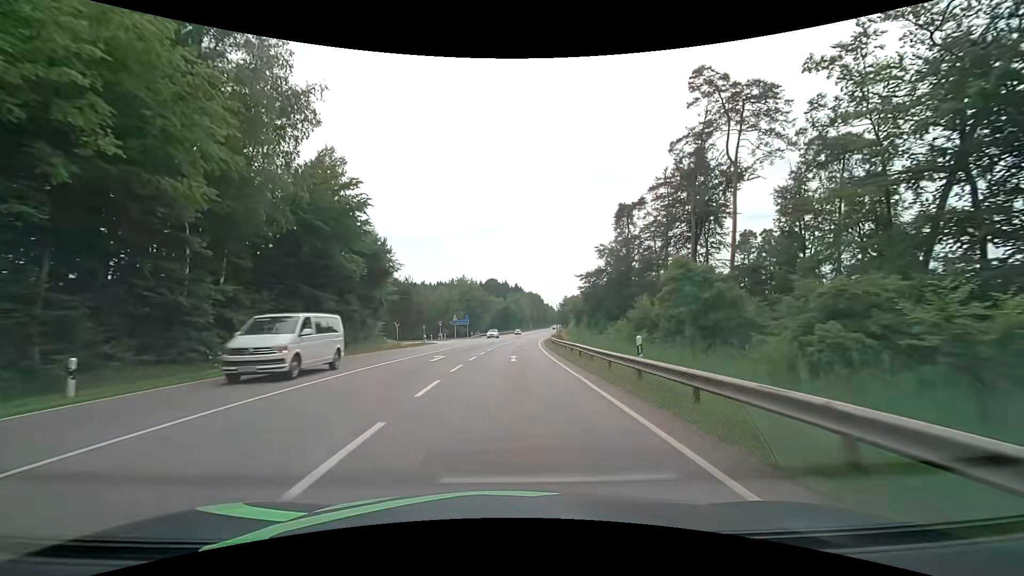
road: secondary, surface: asphalt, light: Day
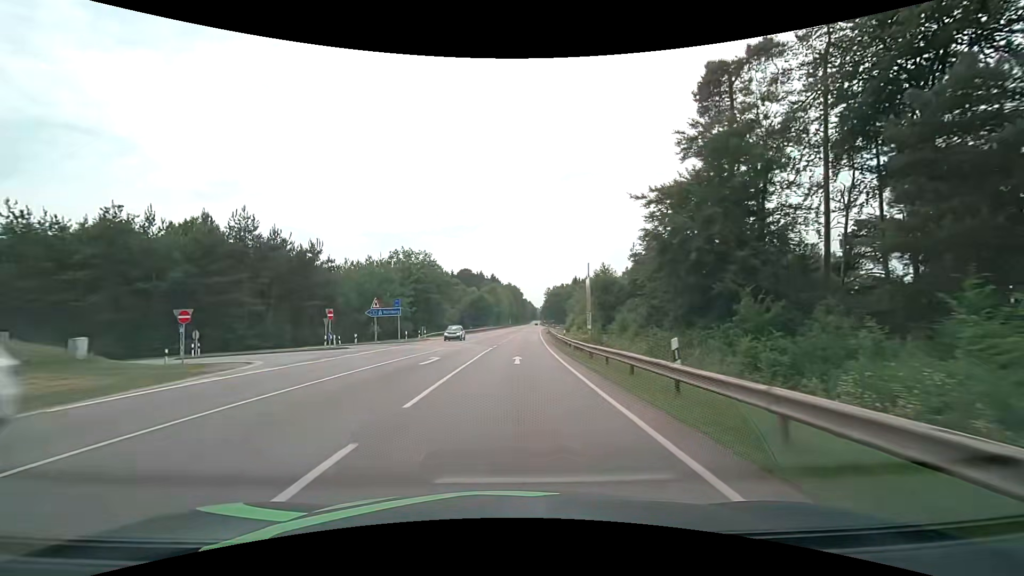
(+1.0, +43.2) m; +3°
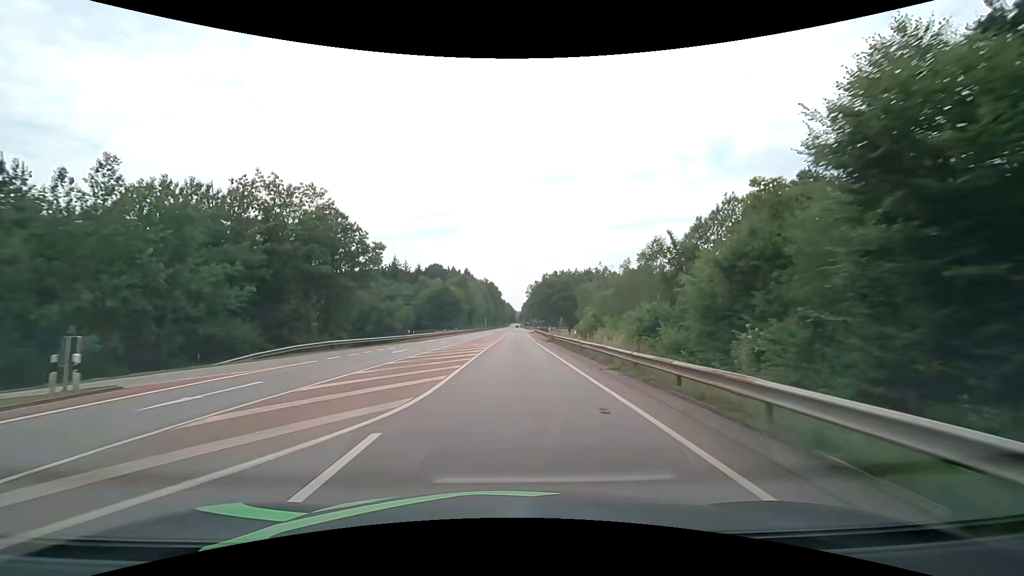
(+1.0, +43.2) m; +3°
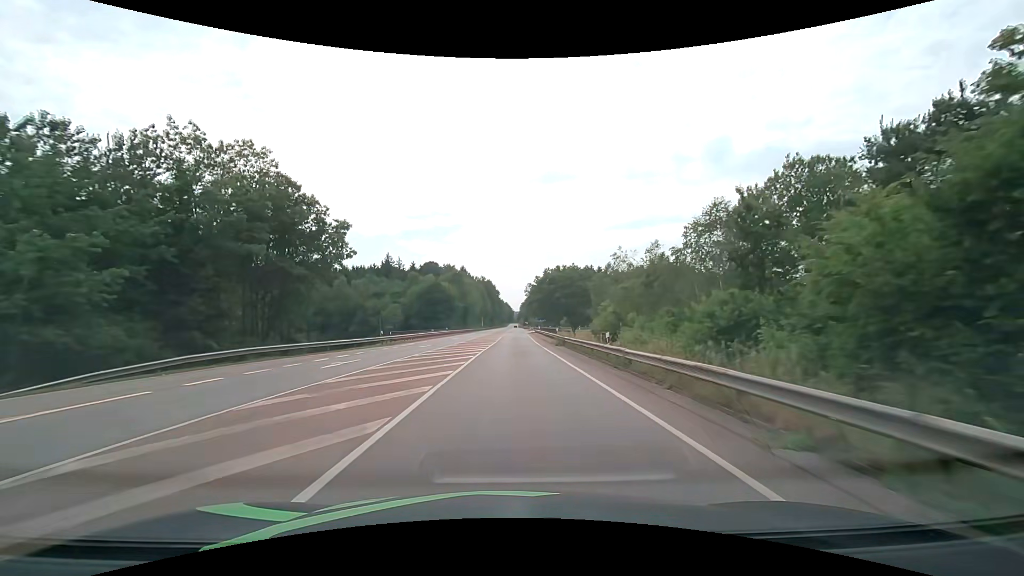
(0.0, +10.8) m; 0°
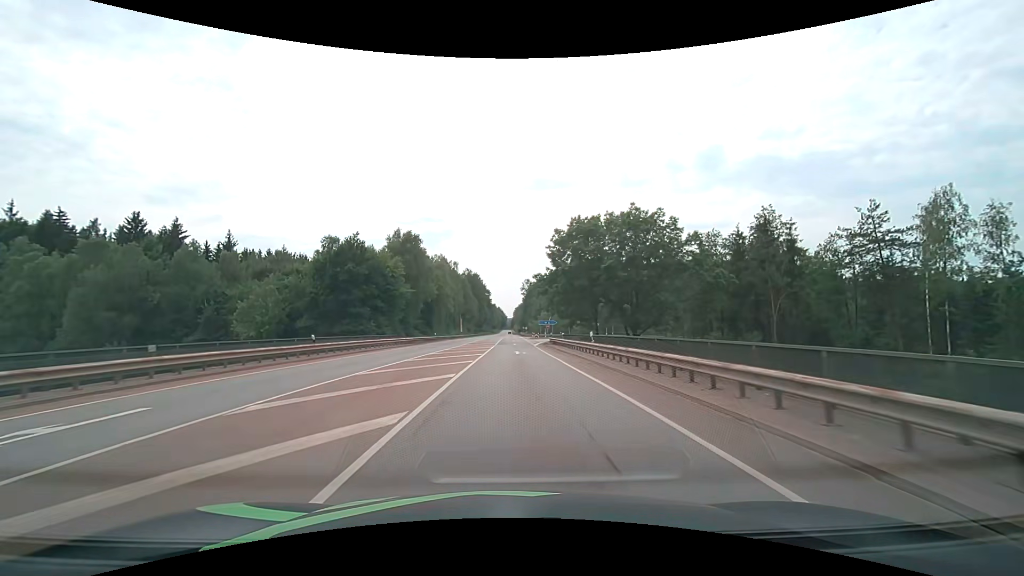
(+0.4, +53.7) m; +1°
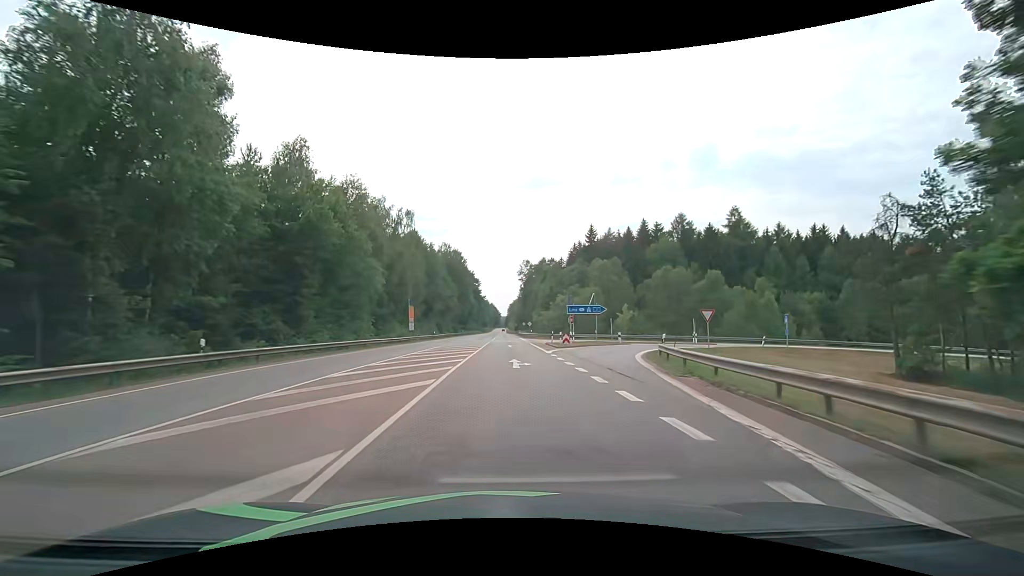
(+0.4, +53.7) m; +1°
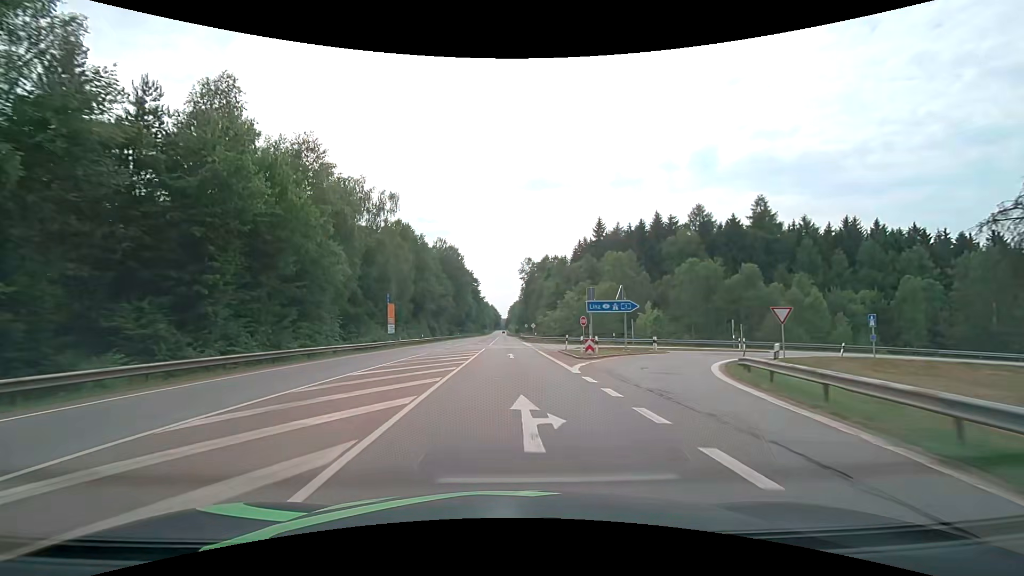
(0.0, +10.7) m; 0°
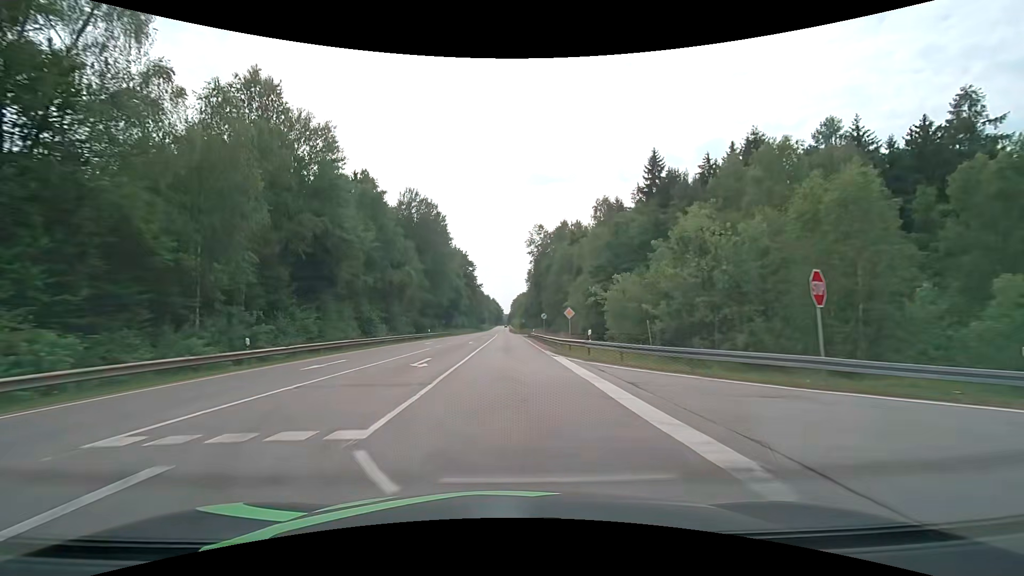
(-0.1, +43.0) m; -1°
(0, +10) (0, +20) (0, +30) (0, +40) (0, +50) (0, +60) (0, +70) (0, +80) (0, +90) (0, +100) m
